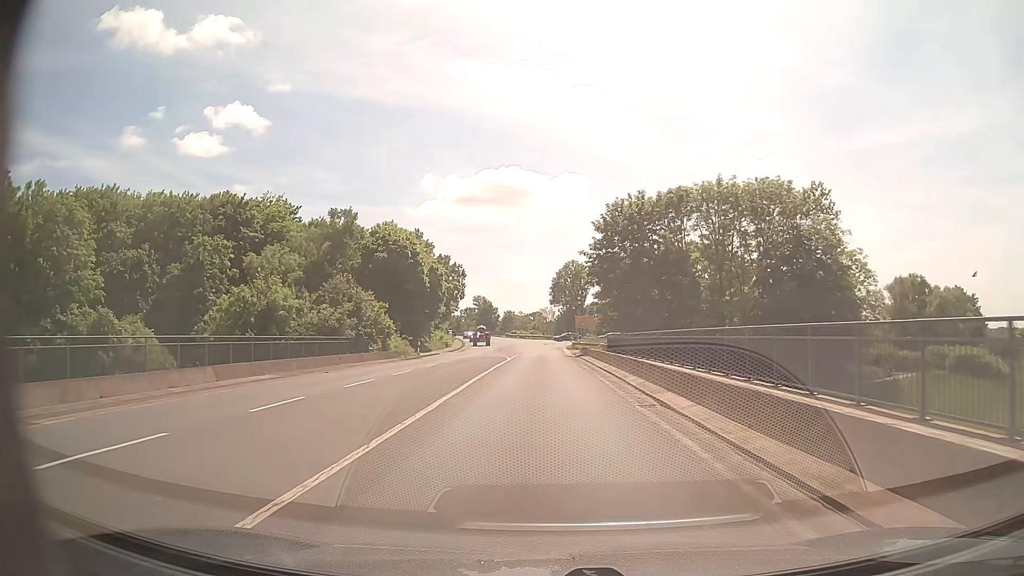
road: secondary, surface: asphalt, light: Day
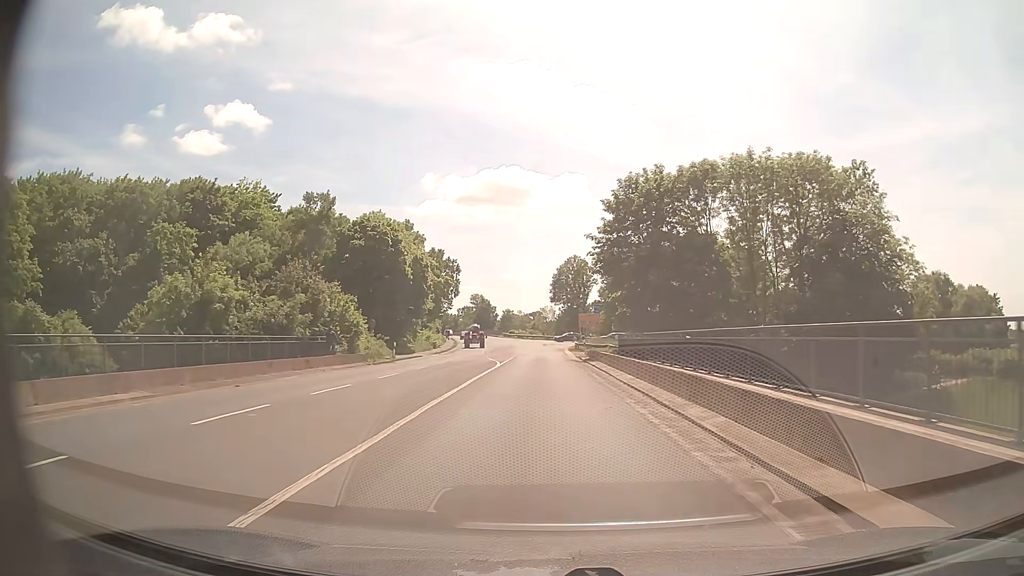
(0.0, +8.4) m; 0°
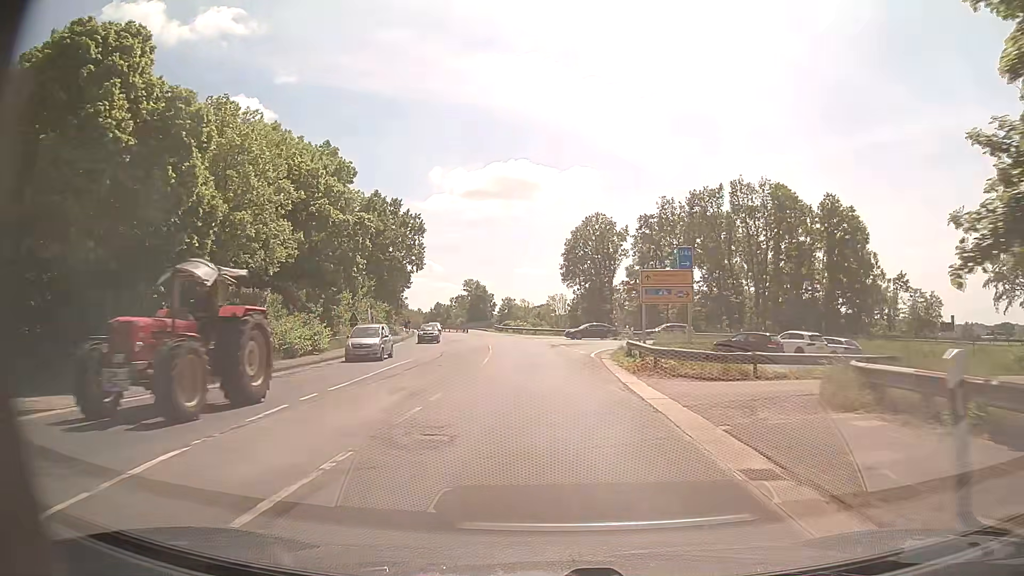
(-0.1, +41.6) m; -1°
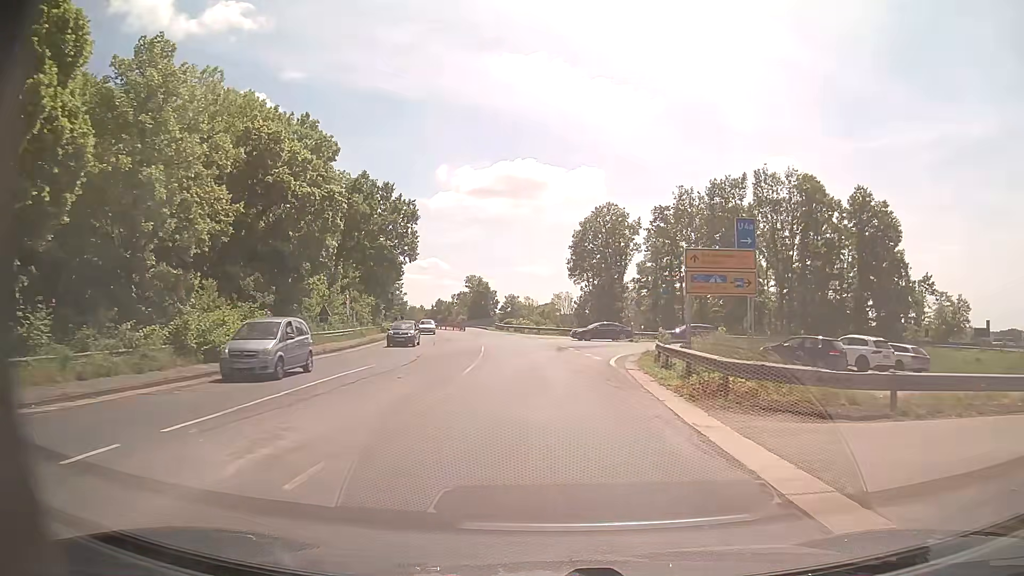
(0.0, +7.5) m; +1°
